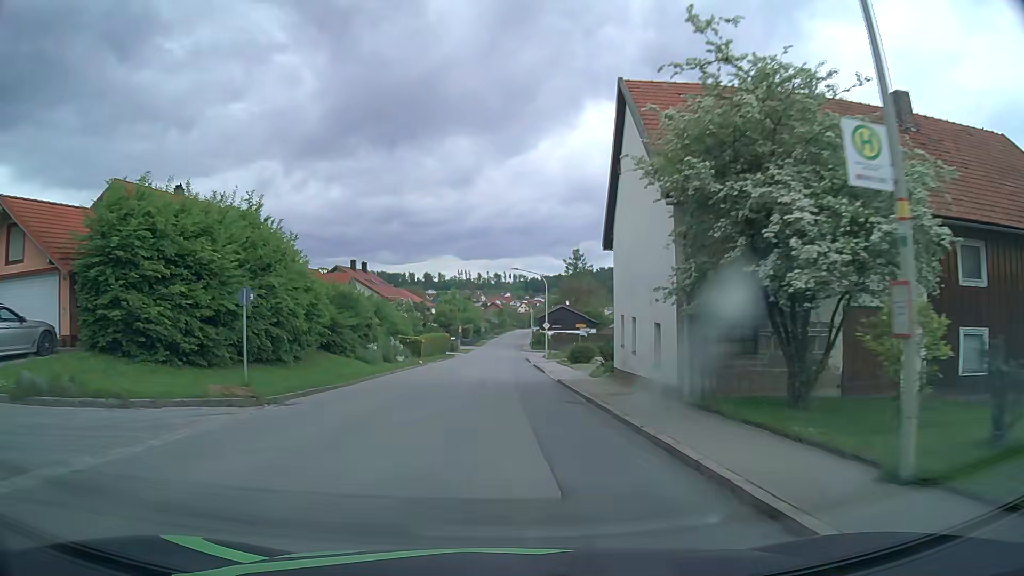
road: tertiary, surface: asphalt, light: Day
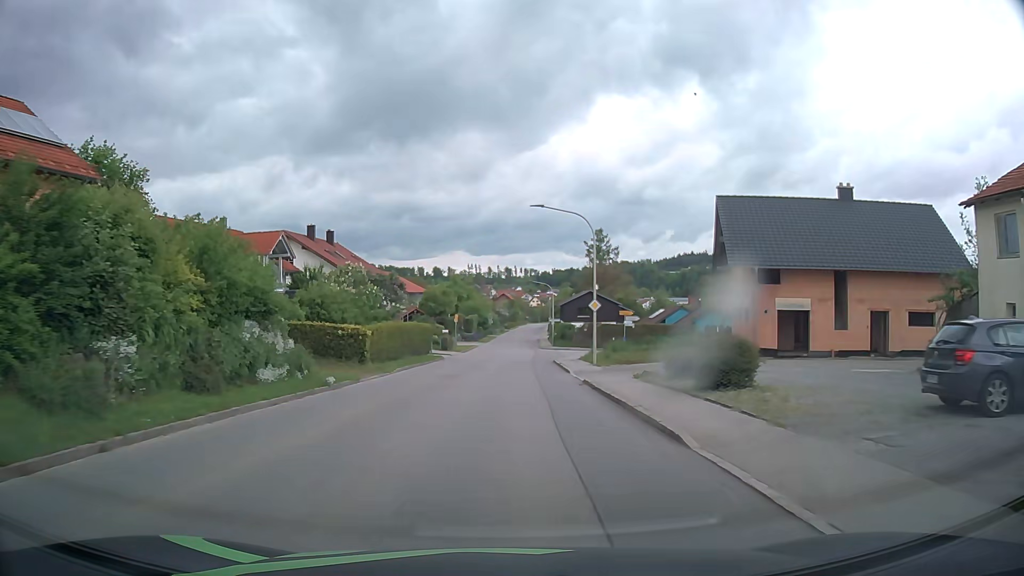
(-0.1, +23.8) m; 0°
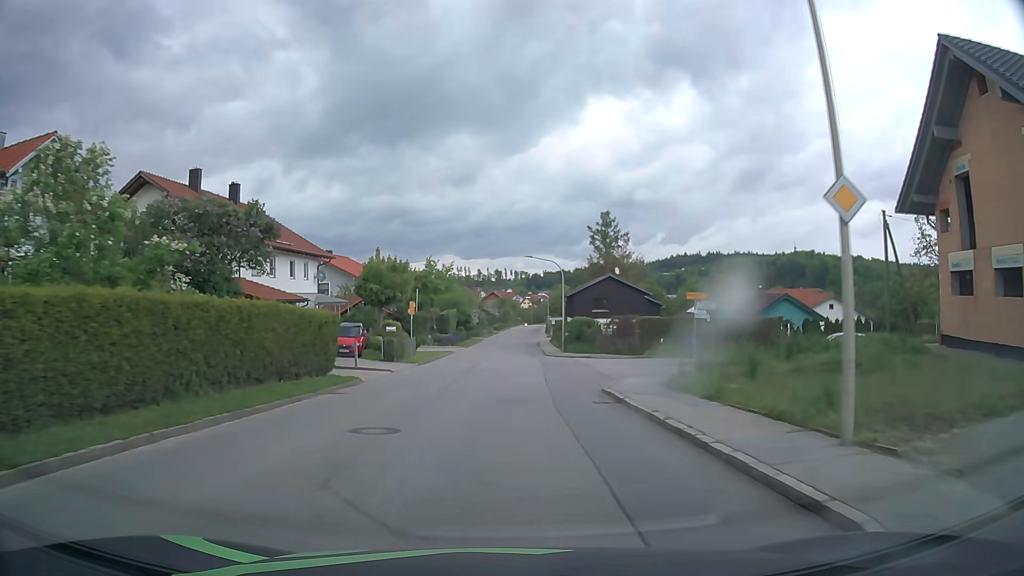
(-0.2, +23.8) m; 0°
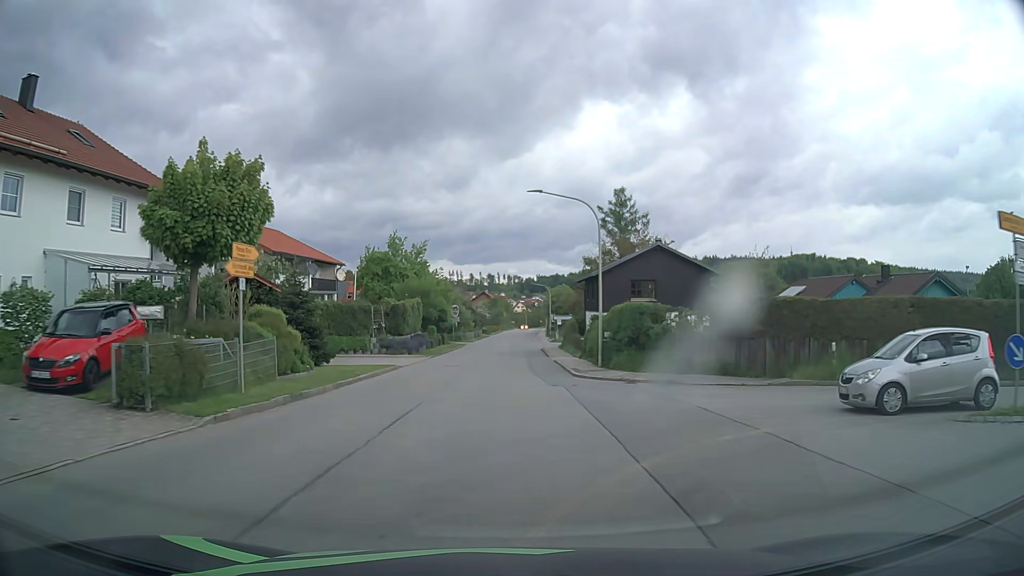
(+0.2, +23.7) m; 0°
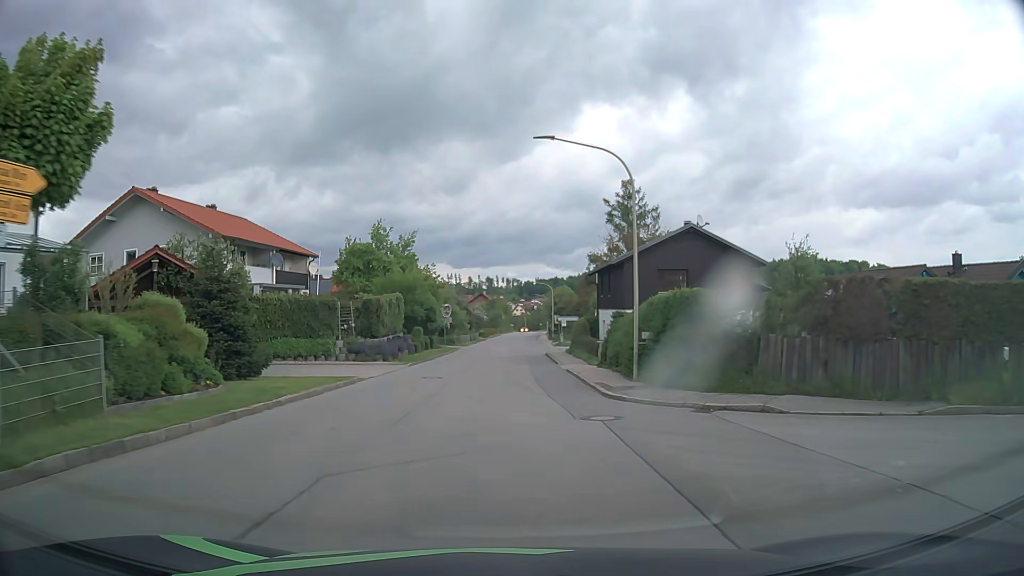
(0.0, +7.9) m; 0°
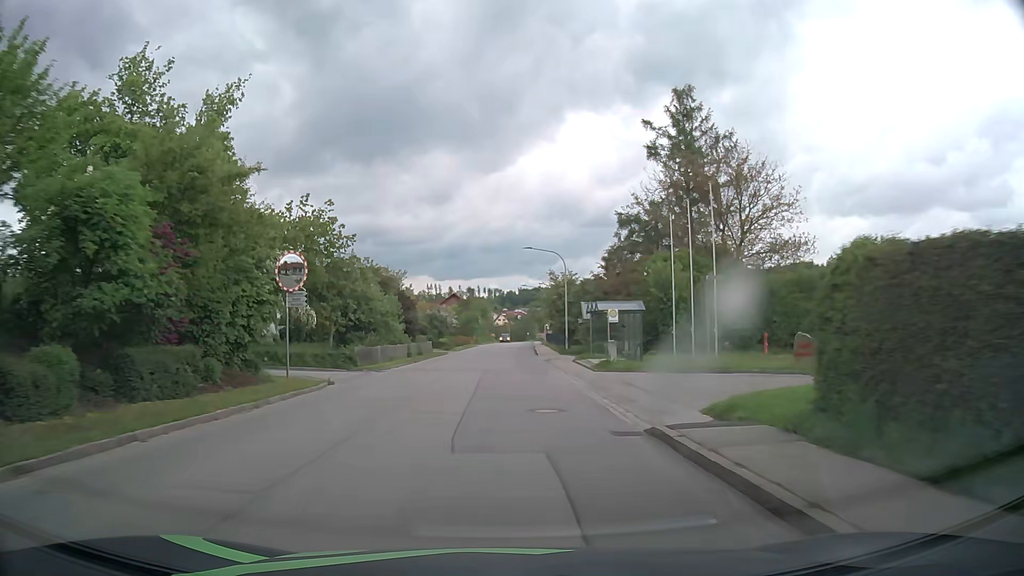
(+0.5, +39.6) m; +1°
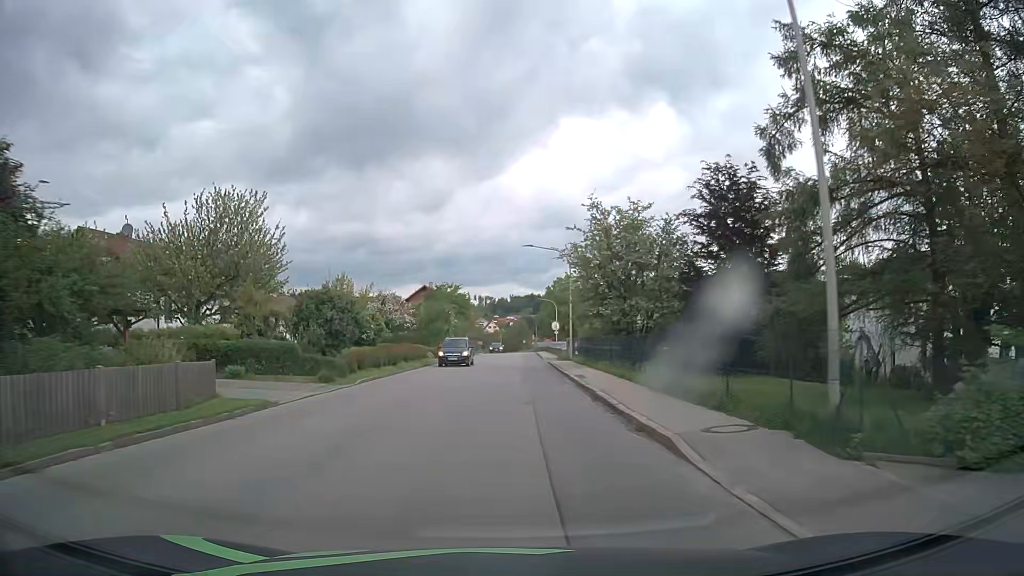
(+0.4, +39.5) m; +1°
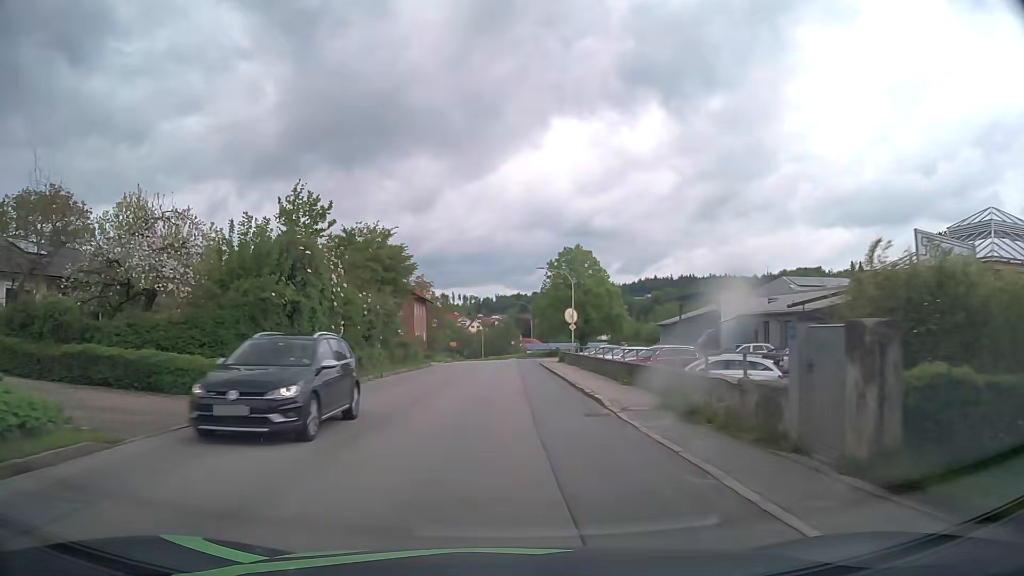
(+0.3, +39.5) m; +1°
(0, +10) (0, +20) (0, +30) (0, +40) (0, +50) (0, +60) (0, +70) (0, +80) (-1, +90) (-1, +100) m
